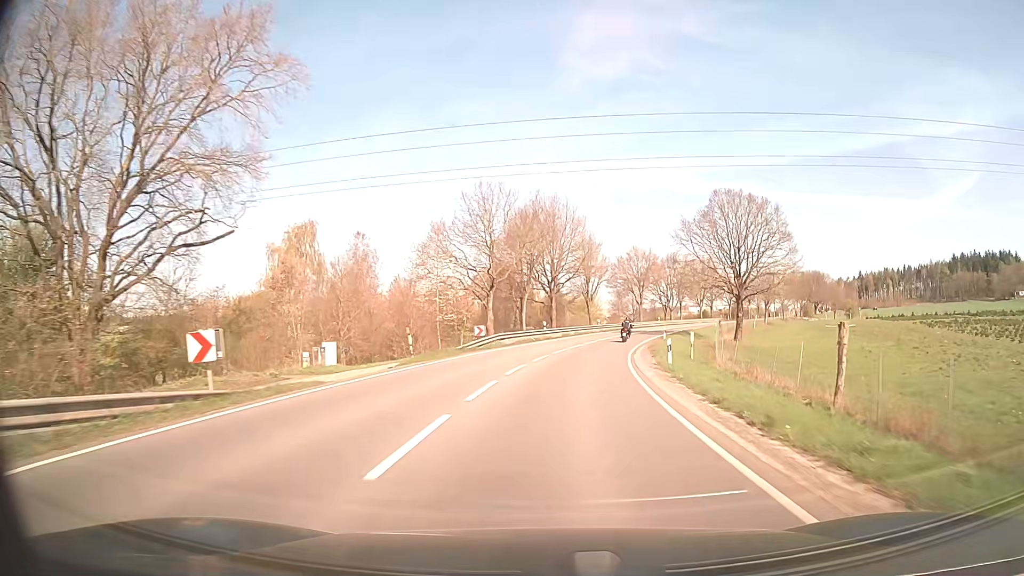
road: secondary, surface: asphalt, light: Day
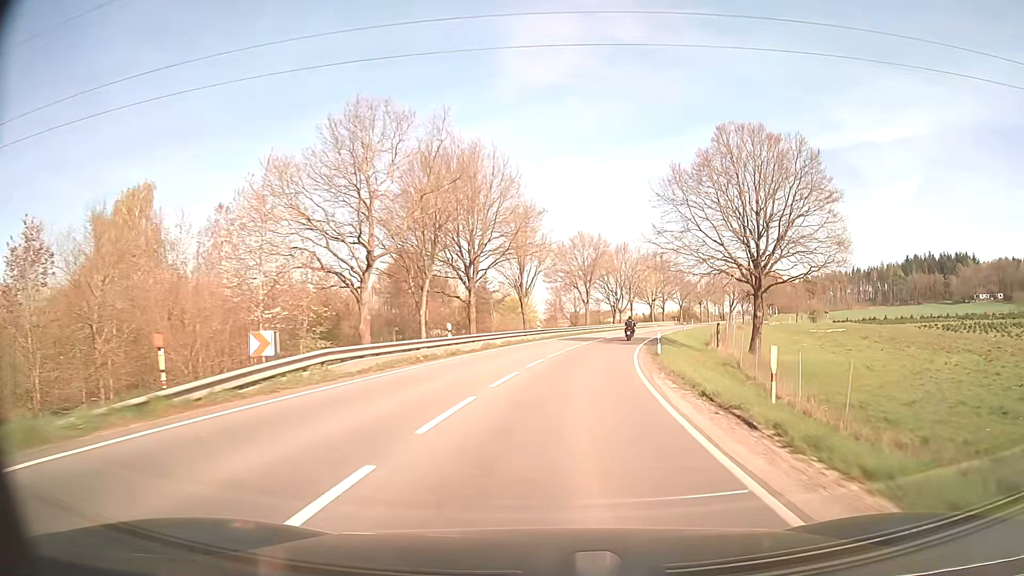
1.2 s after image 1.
(+1.0, +22.0) m; +6°
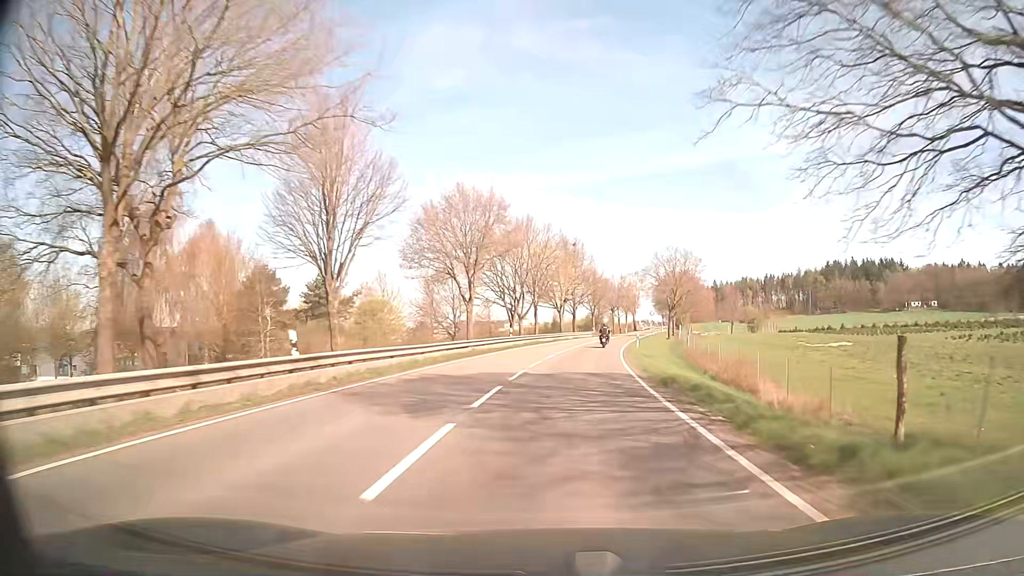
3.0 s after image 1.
(+2.7, +33.5) m; +10°
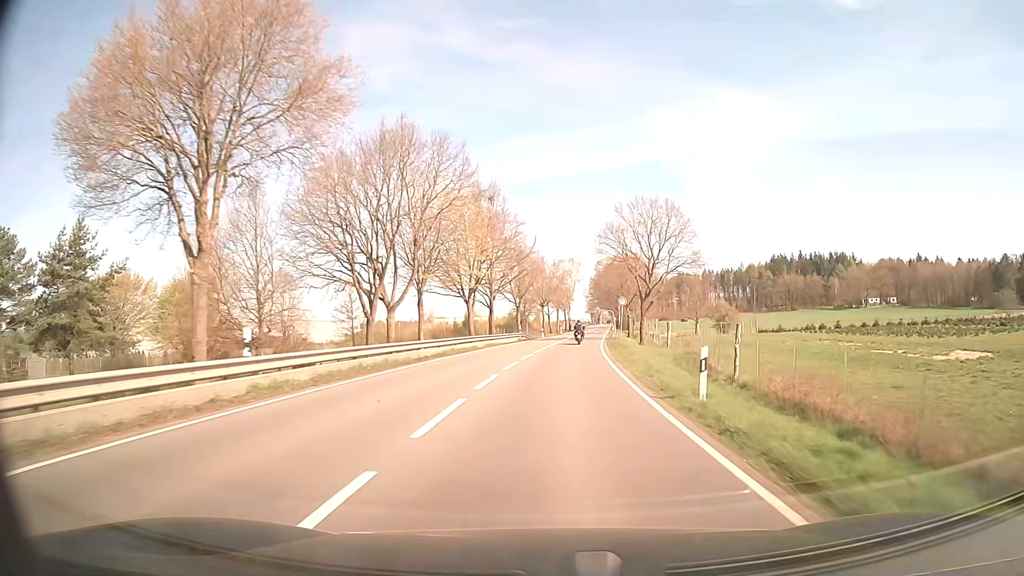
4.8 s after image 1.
(+2.0, +33.8) m; +6°
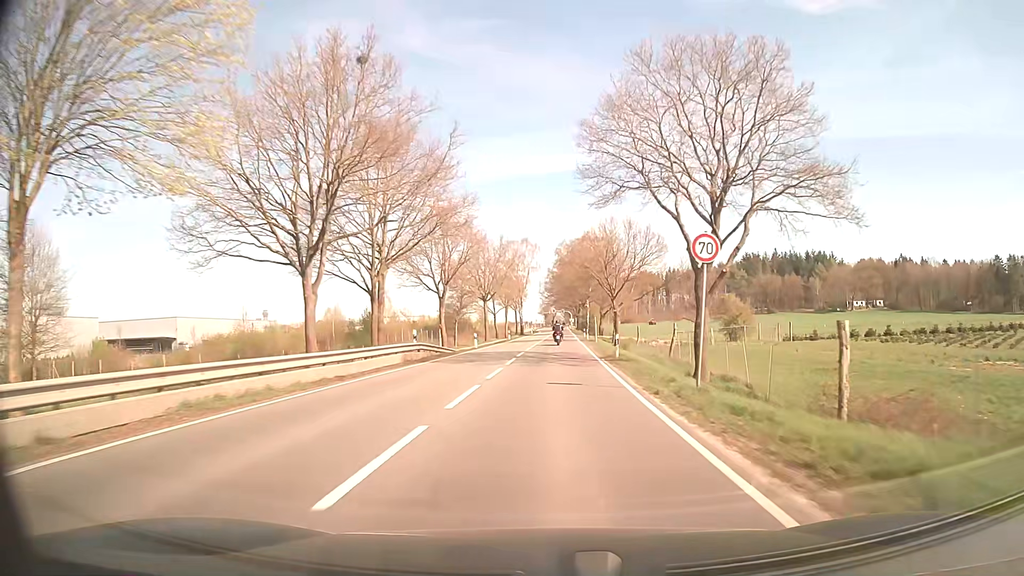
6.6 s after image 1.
(+1.3, +33.8) m; +4°
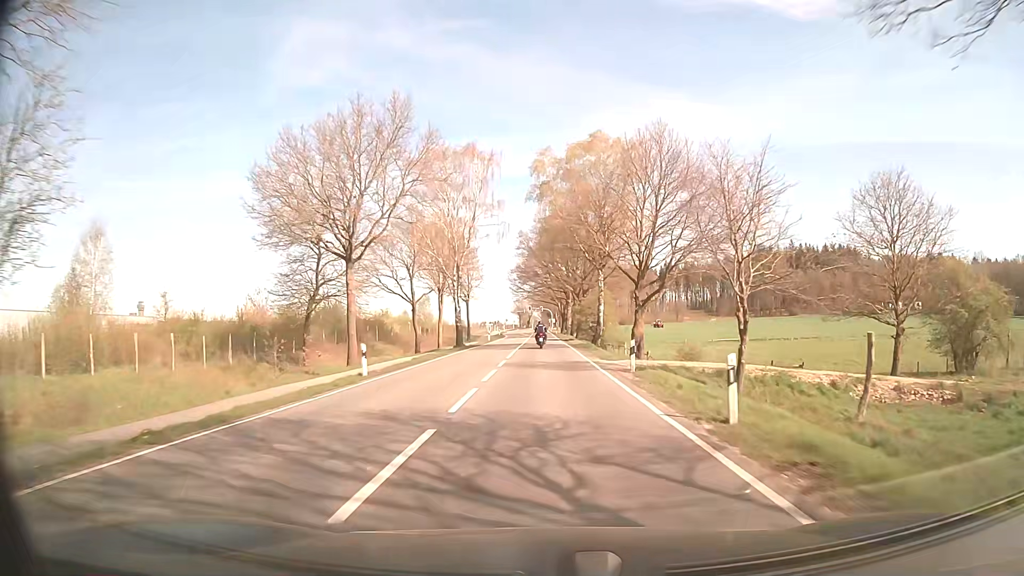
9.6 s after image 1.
(+1.2, +55.5) m; +2°
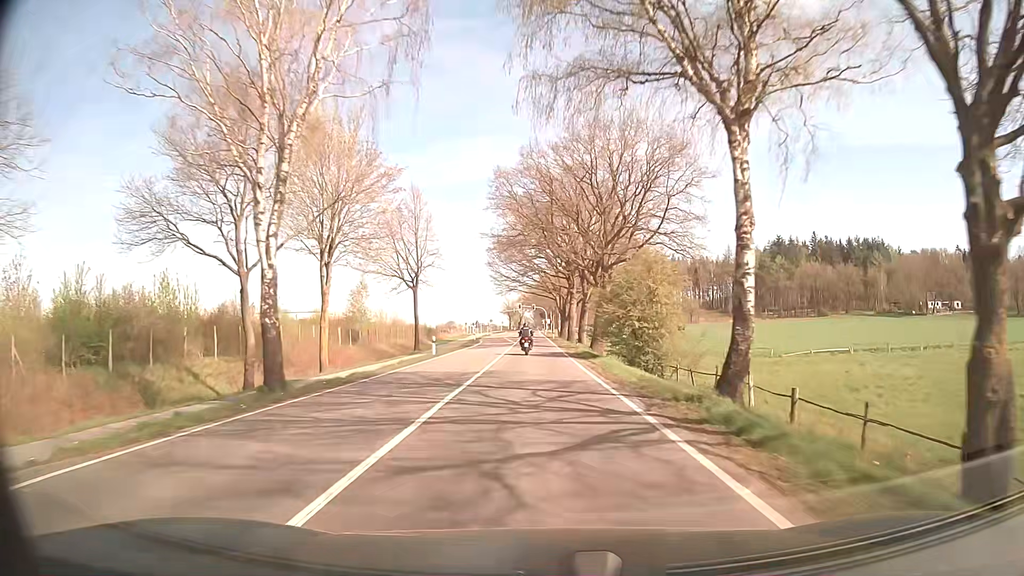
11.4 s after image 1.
(+0.1, +34.3) m; 0°
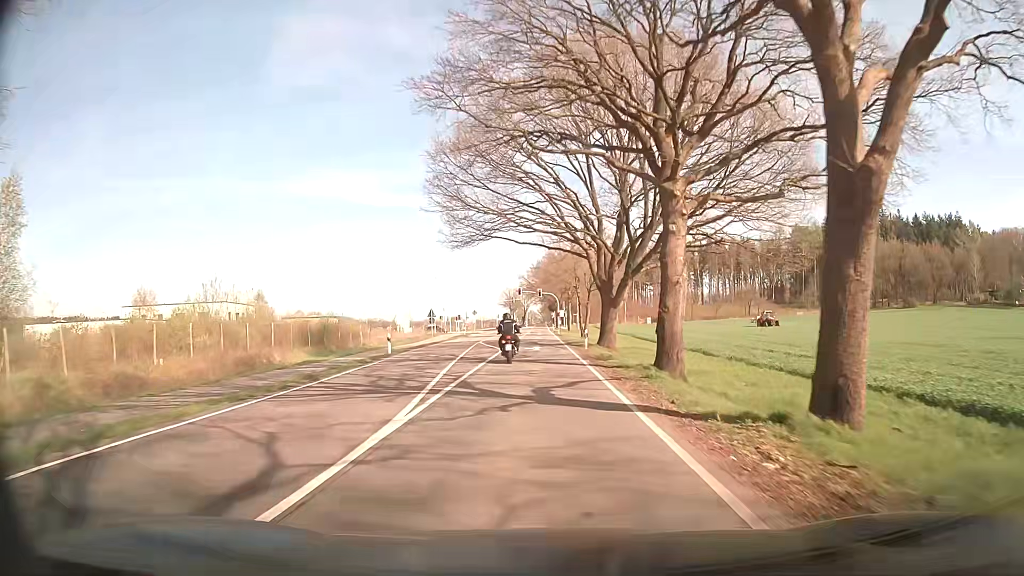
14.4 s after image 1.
(0.0, +52.6) m; 0°
(0, +10) (0, +20) (-1, +30) (-2, +40) (-3, +50) (-3, +60) (-4, +70) (-4, +80) (-4, +90) (-4, +100) m
